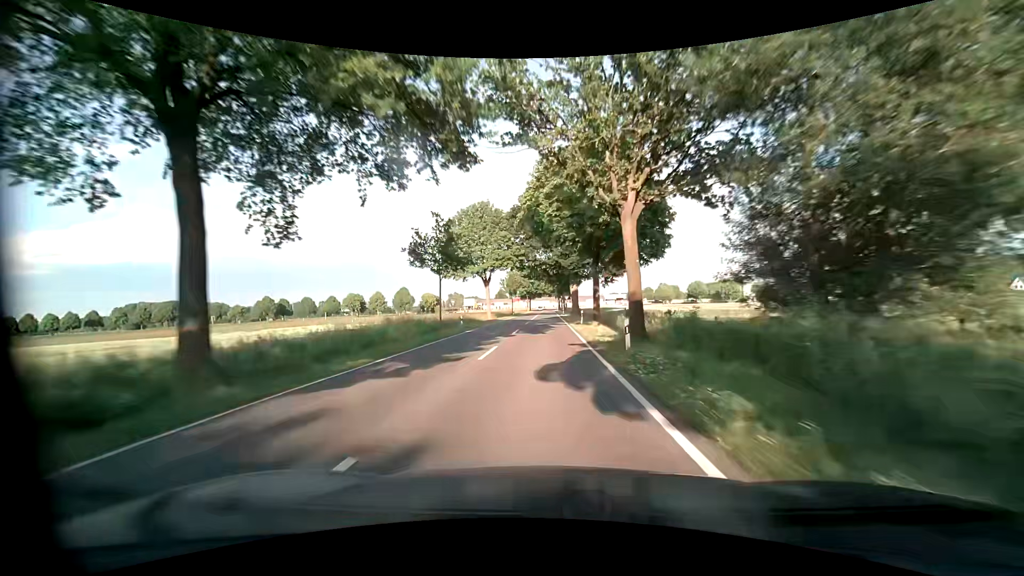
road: tertiary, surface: asphalt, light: Day
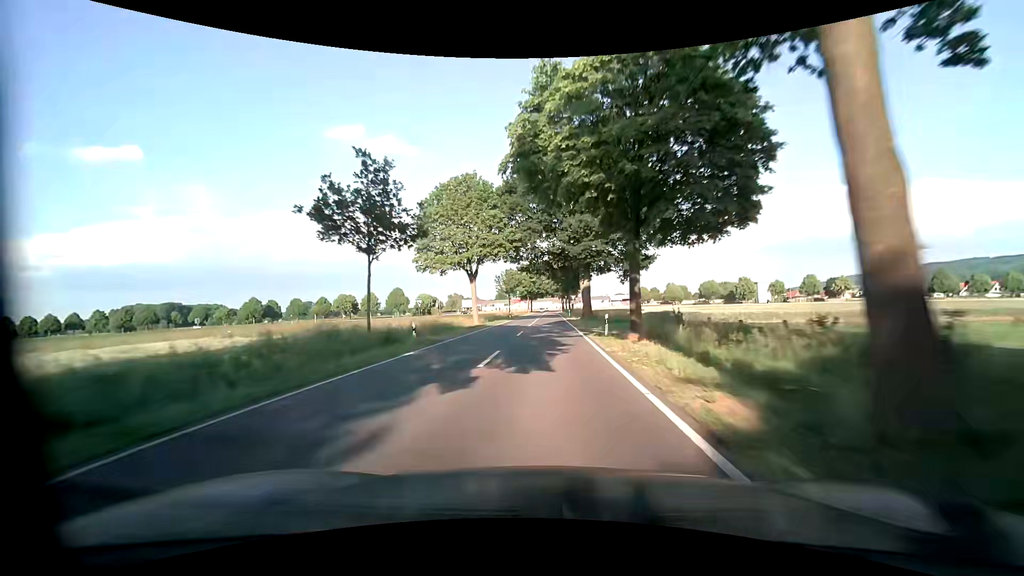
(0.0, +13.4) m; -1°
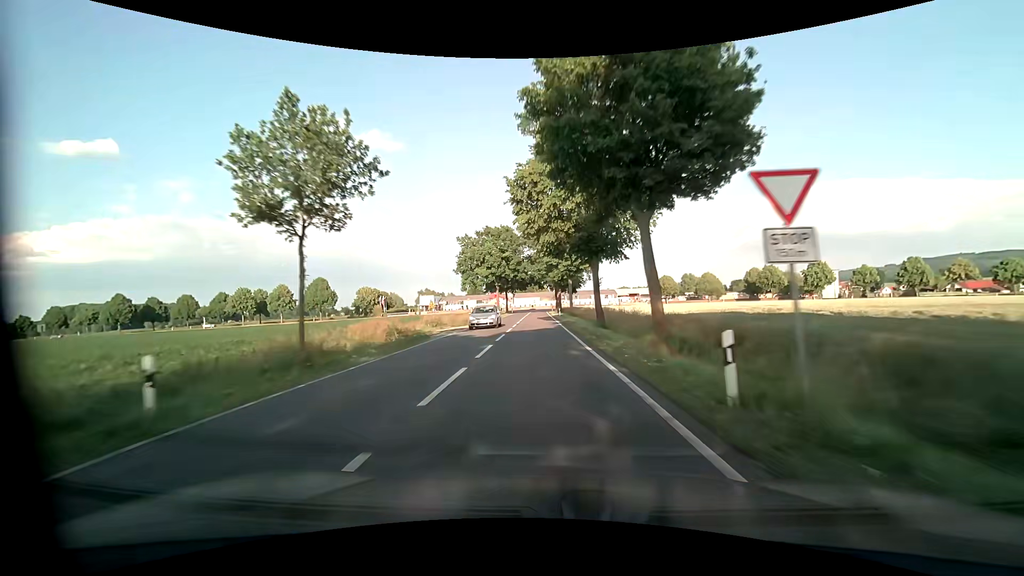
(+1.0, +64.1) m; +2°
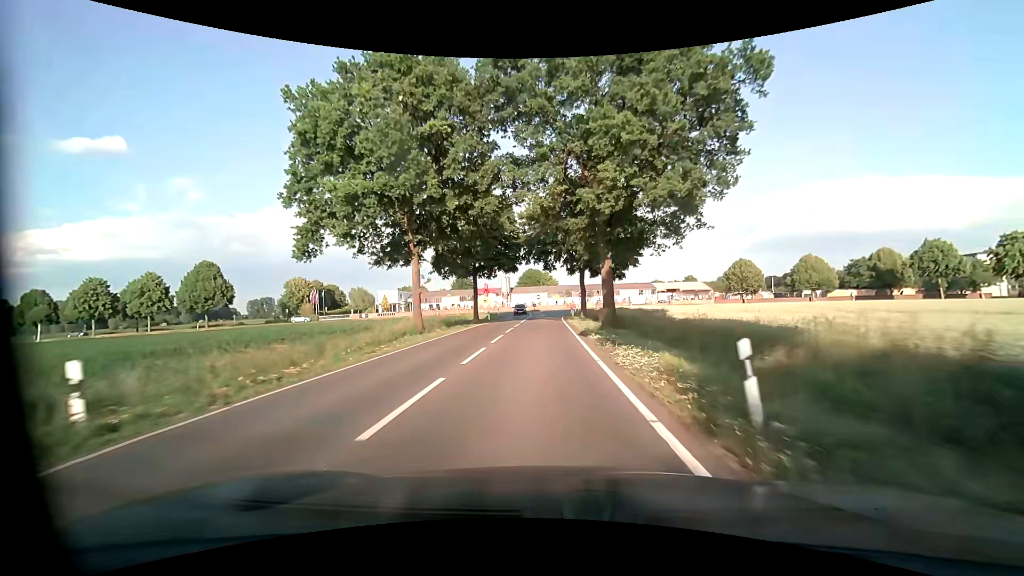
(-0.9, +55.1) m; -2°
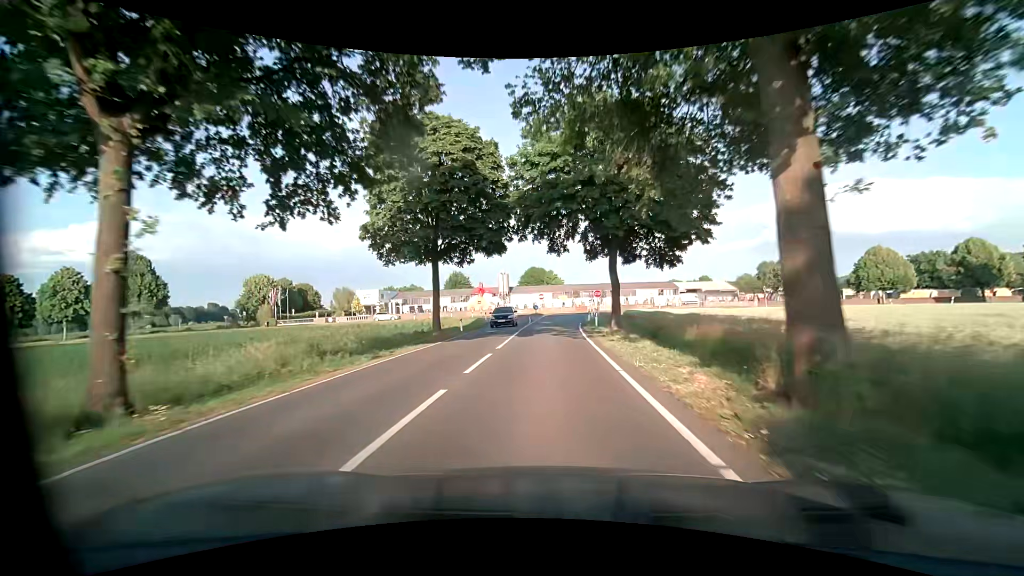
(+0.1, +18.9) m; 0°
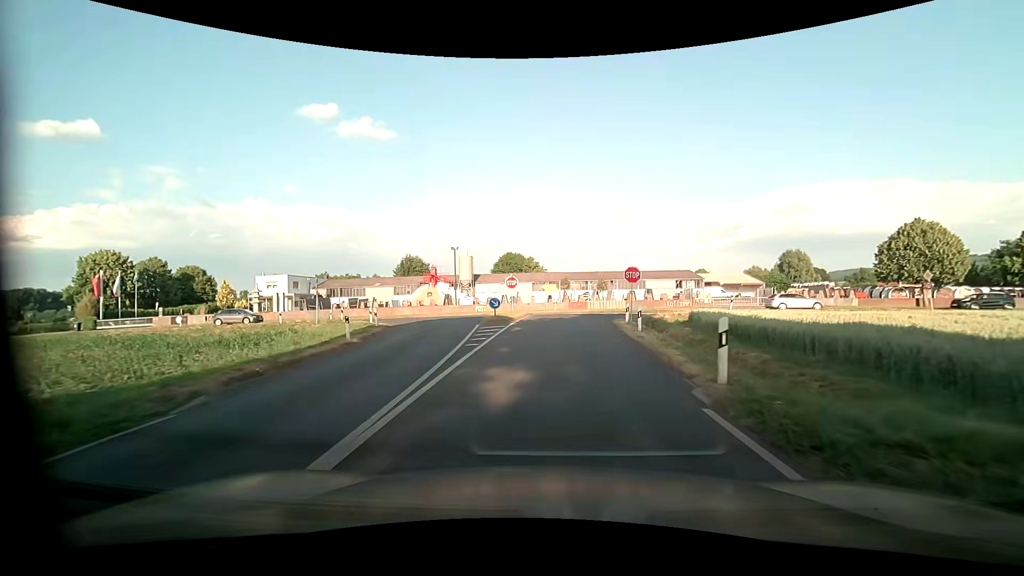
(+0.4, +32.4) m; +2°
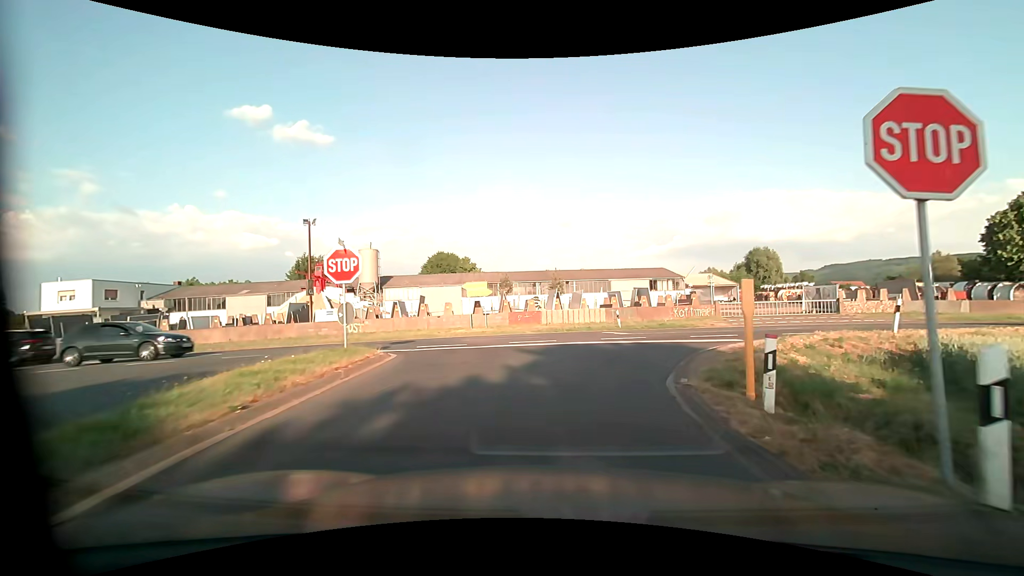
(+1.0, +22.8) m; +7°
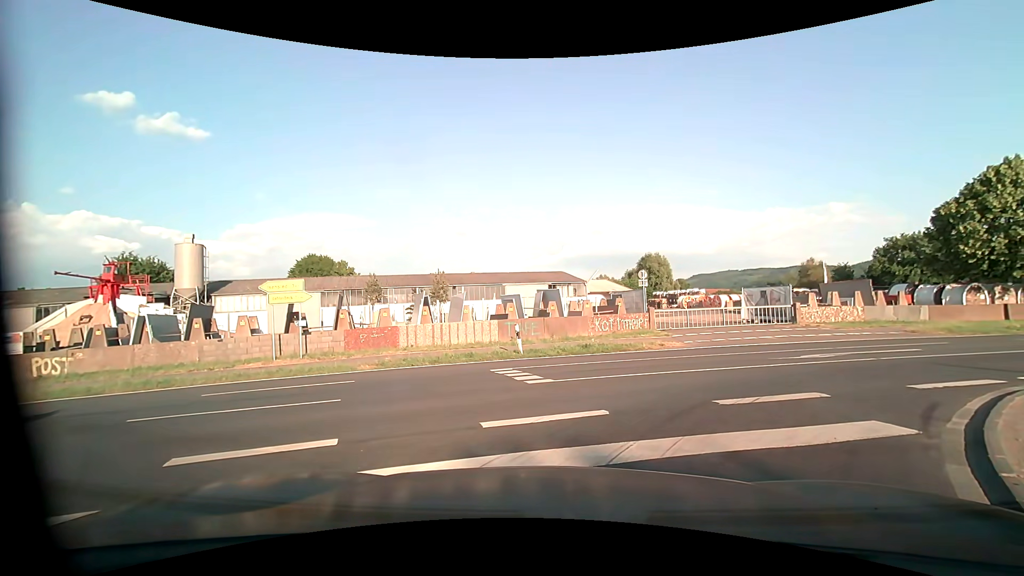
(+0.8, +10.5) m; +11°
(+3, +9) (+12, +14) (+21, +17) (+31, +20) (+40, +23) (+50, +27) (+59, +30) (+69, +33) (+78, +37) (+87, +40) m
